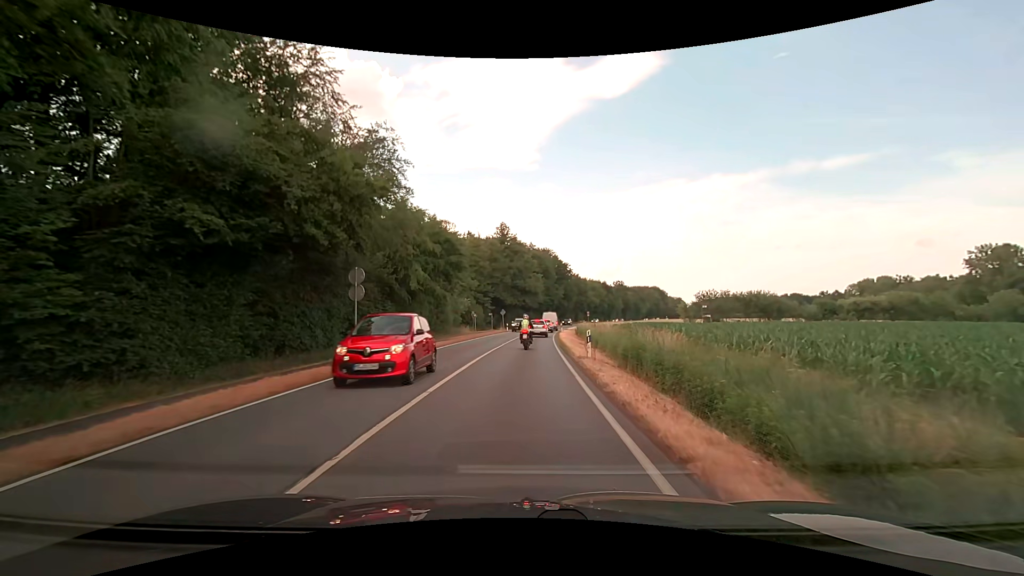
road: primary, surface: asphalt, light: Day
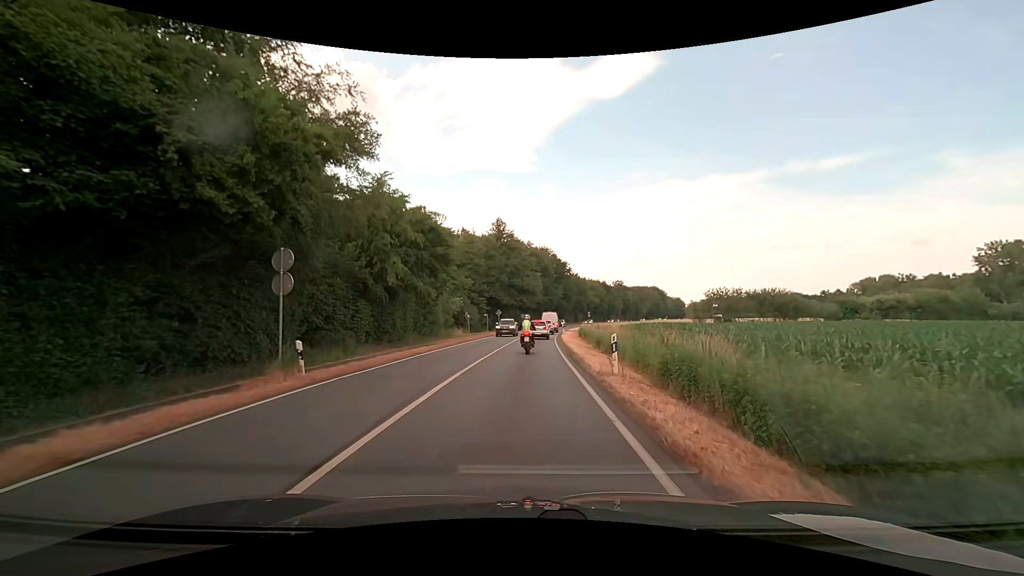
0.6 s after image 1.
(0.0, +5.4) m; -1°
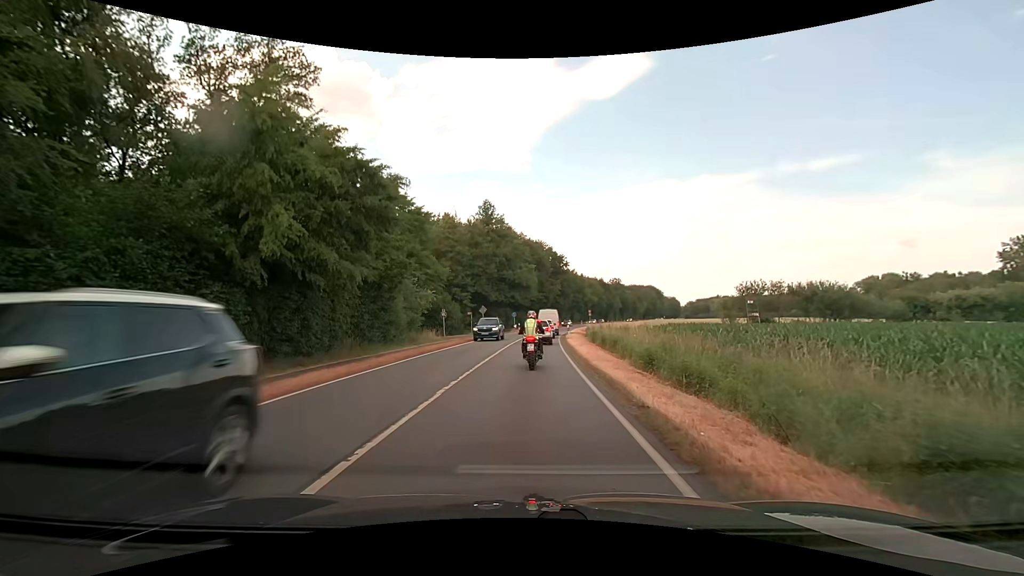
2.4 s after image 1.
(+0.2, +13.7) m; +1°
